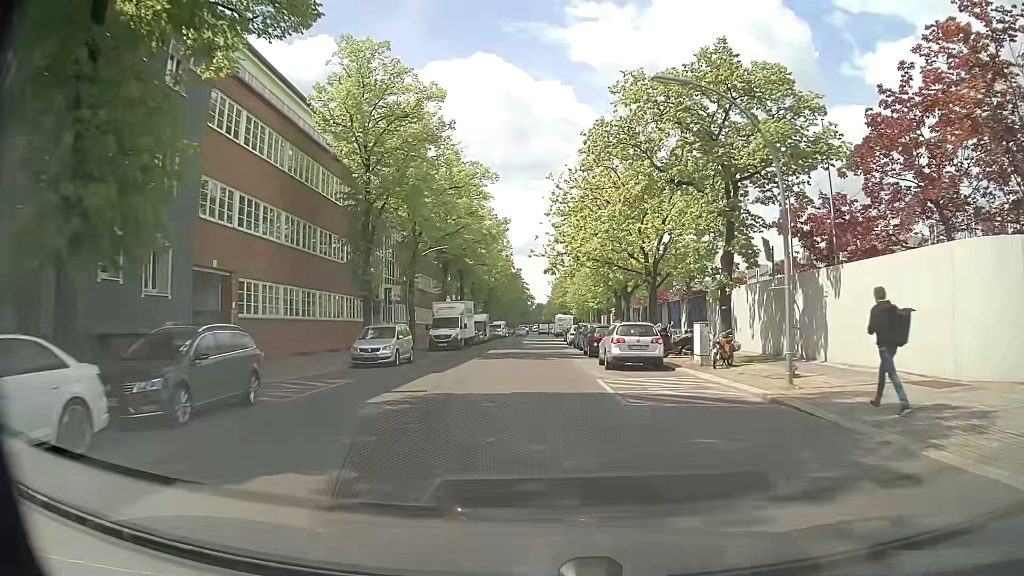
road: residential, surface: asphalt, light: Day
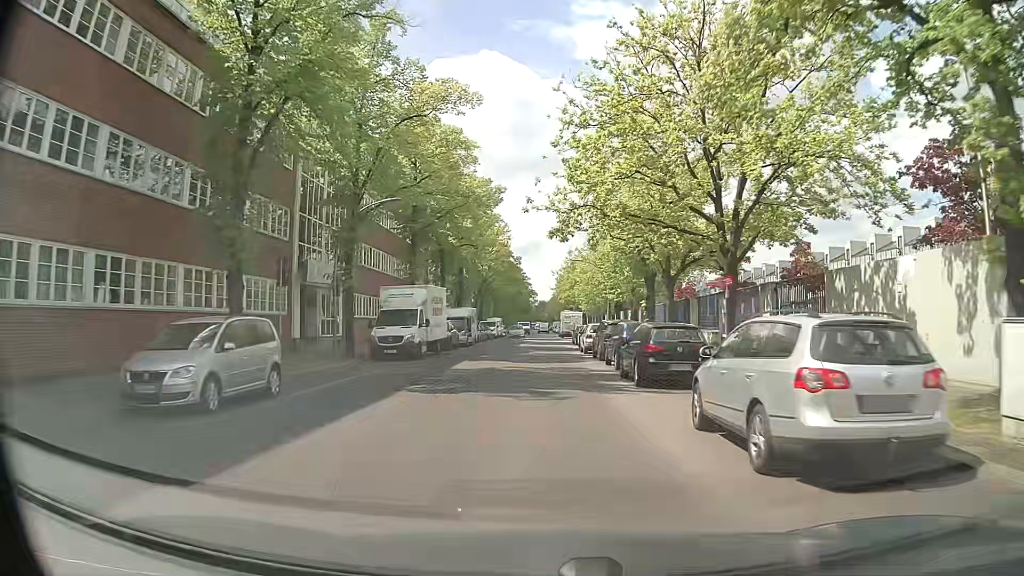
(-0.1, +14.9) m; -1°
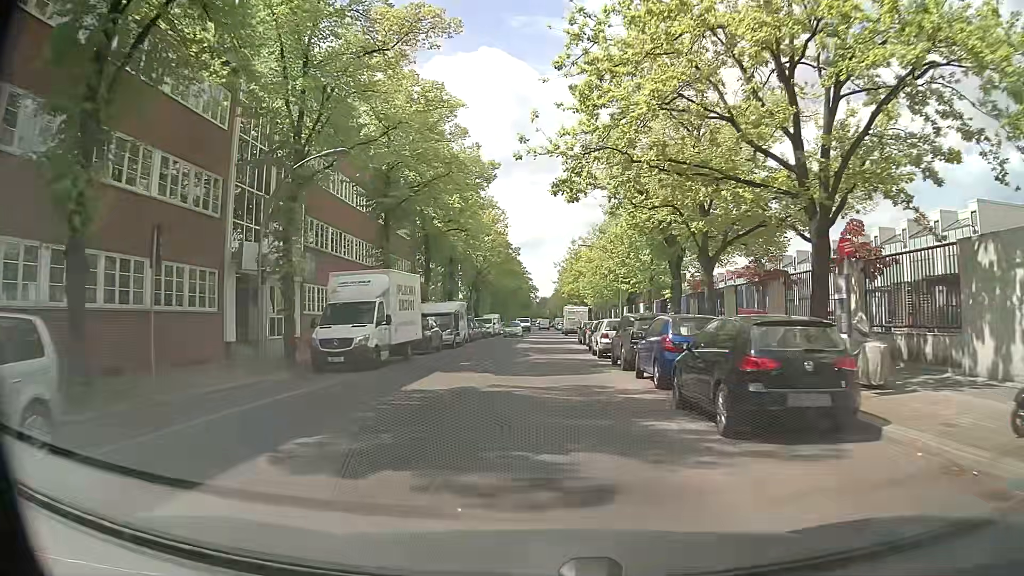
(0.0, +7.3) m; 0°
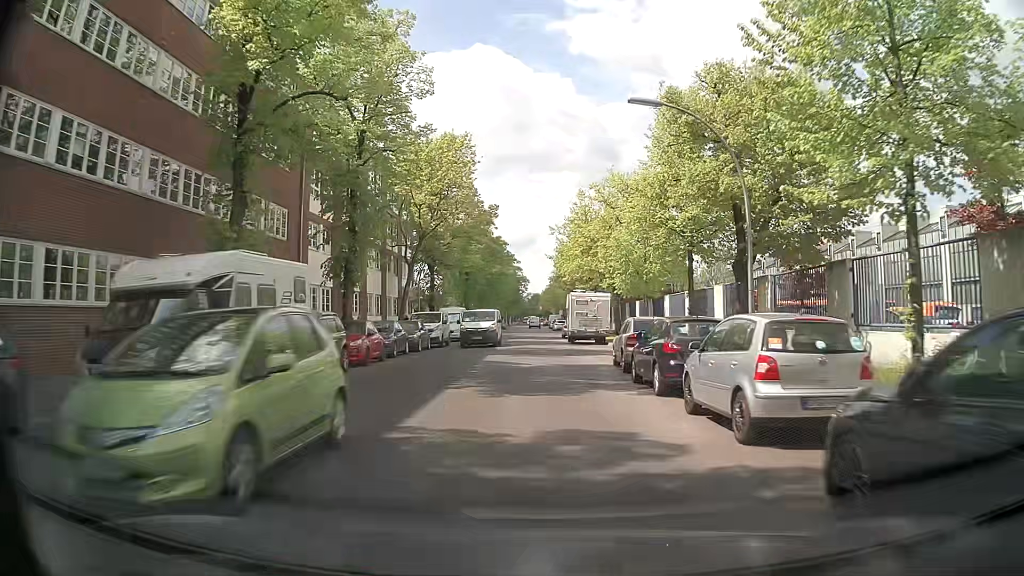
(-0.1, +28.5) m; +1°
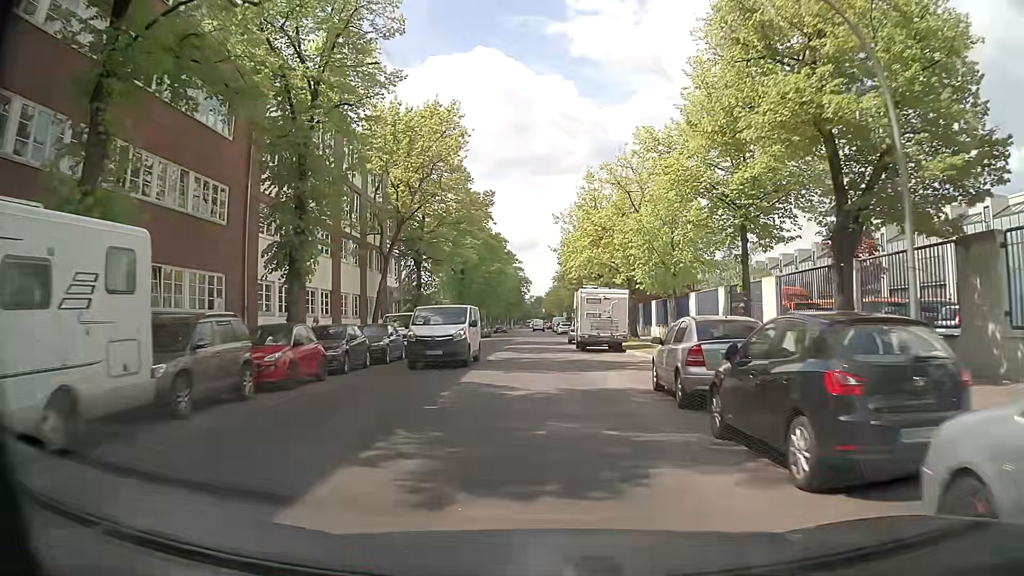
(-0.1, +6.9) m; -1°
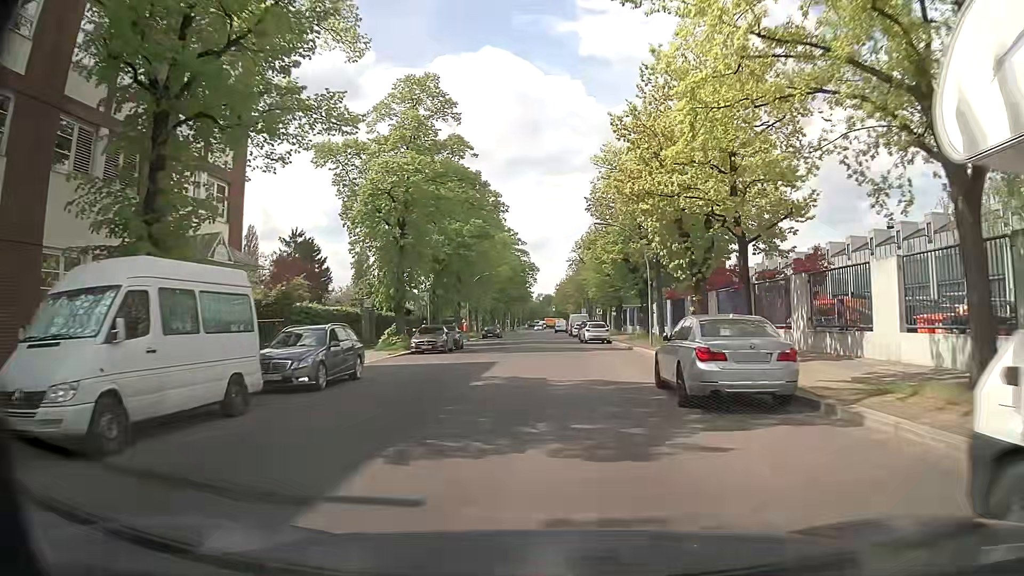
(-0.5, +34.1) m; 0°
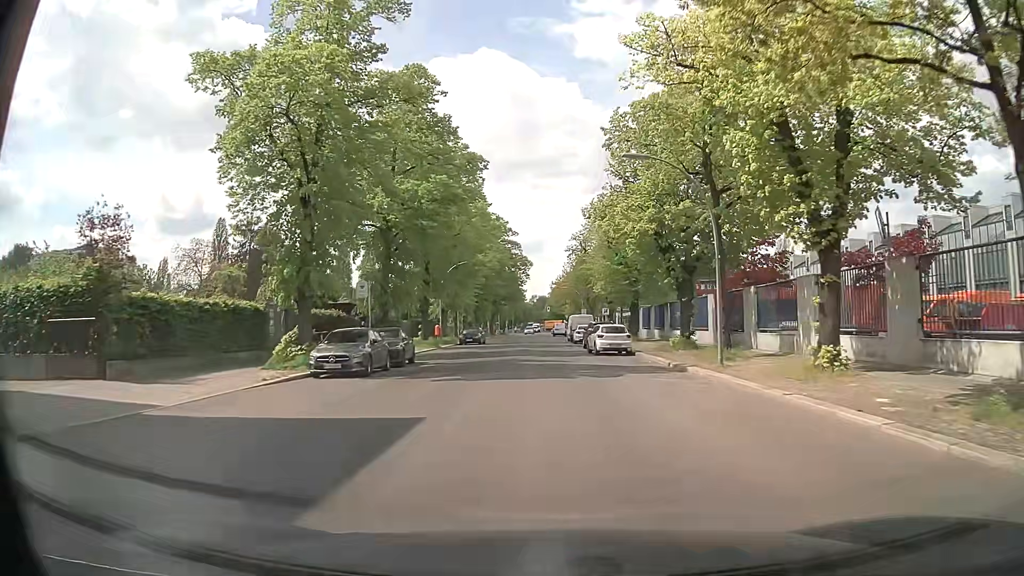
(-0.1, +14.1) m; -1°
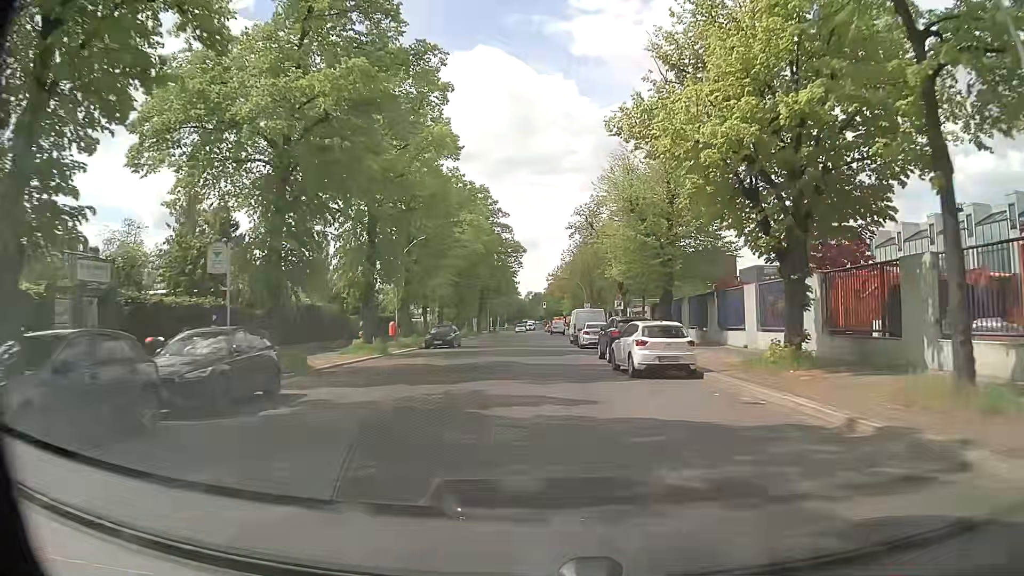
(+0.3, +14.1) m; +2°
(0, +10) (0, +20) (0, +30) (0, +40) (0, +50) (0, +60) (0, +70) (+1, +80) (+1, +90) (+1, +100) m
